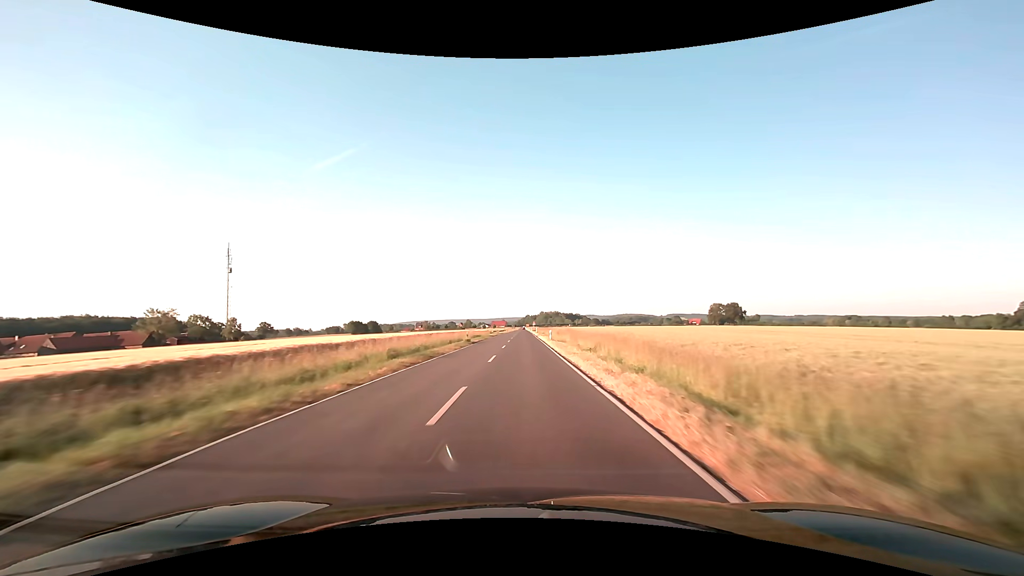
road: secondary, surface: asphalt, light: Day
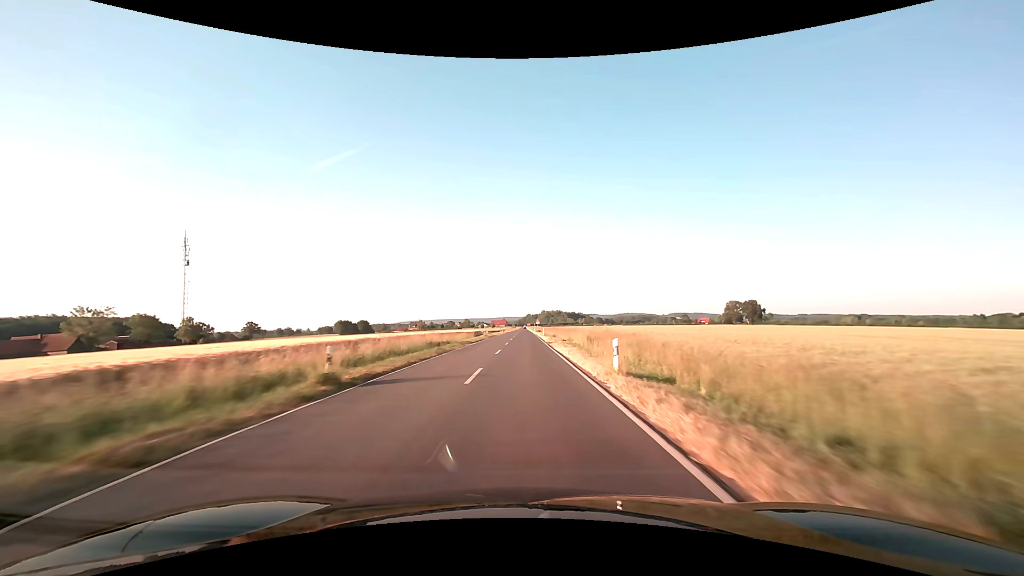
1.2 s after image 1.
(0.0, +31.6) m; 0°
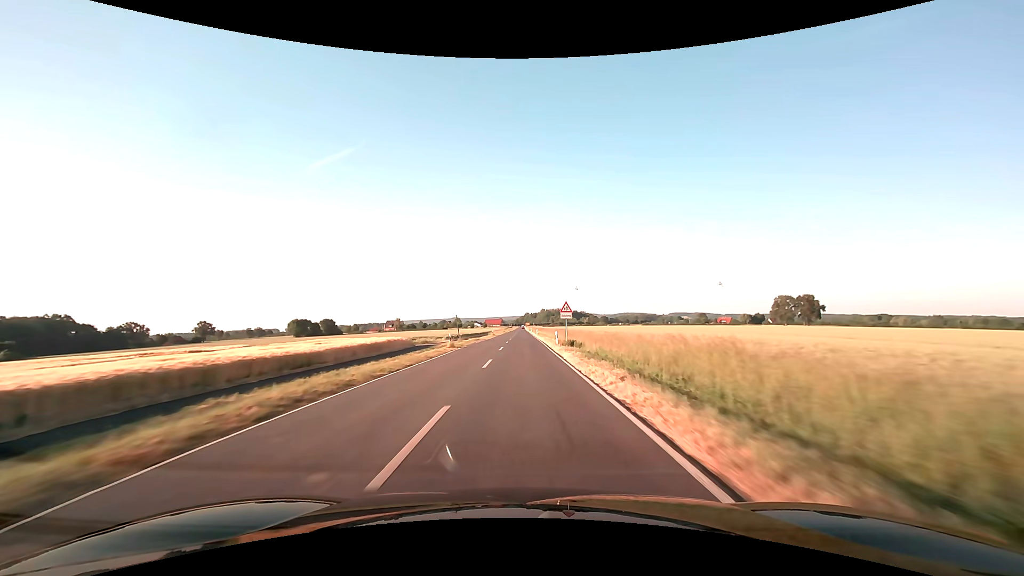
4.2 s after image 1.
(0.0, +79.2) m; 0°
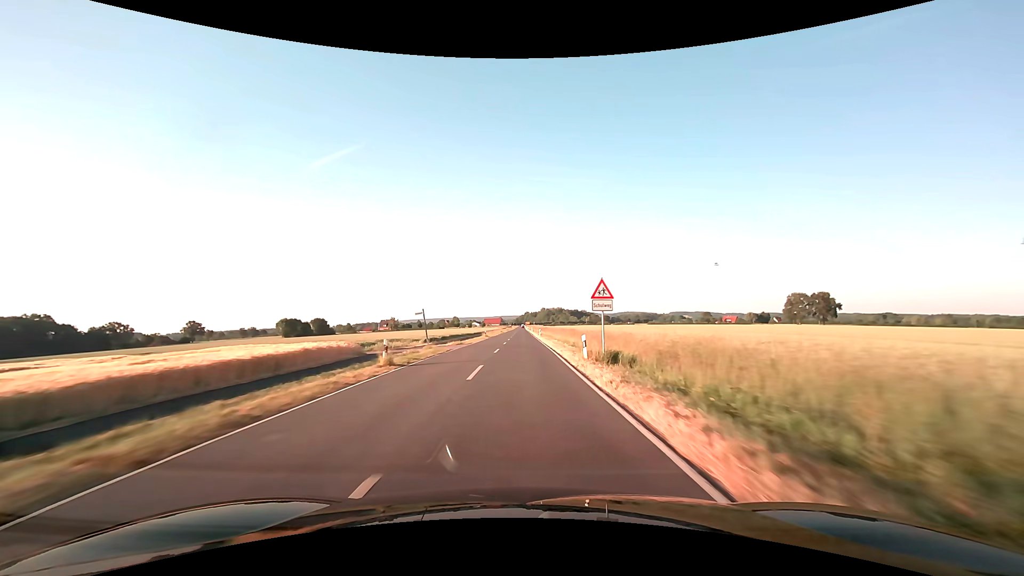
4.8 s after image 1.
(0.0, +15.9) m; 0°
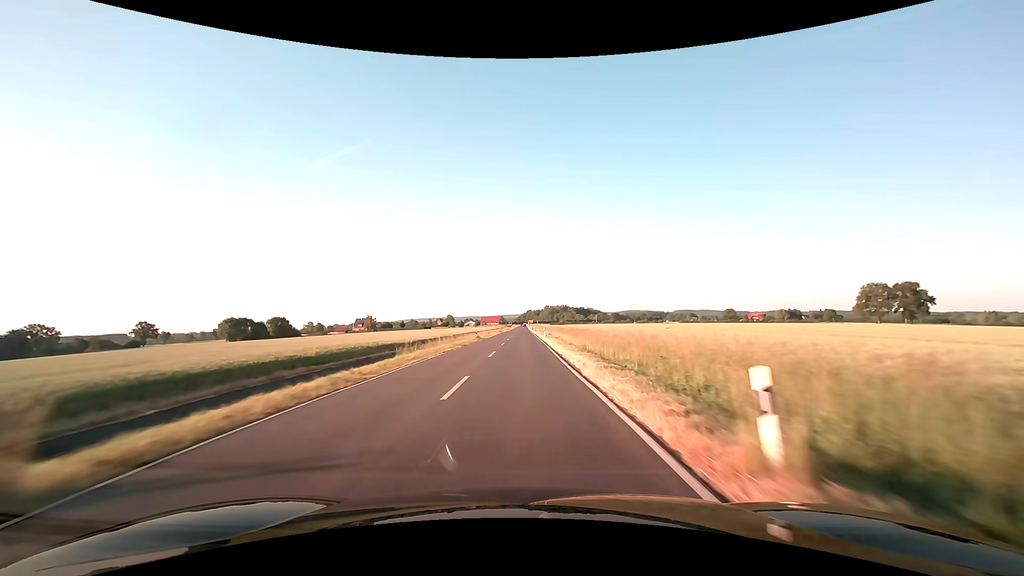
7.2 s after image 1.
(-0.1, +63.6) m; 0°
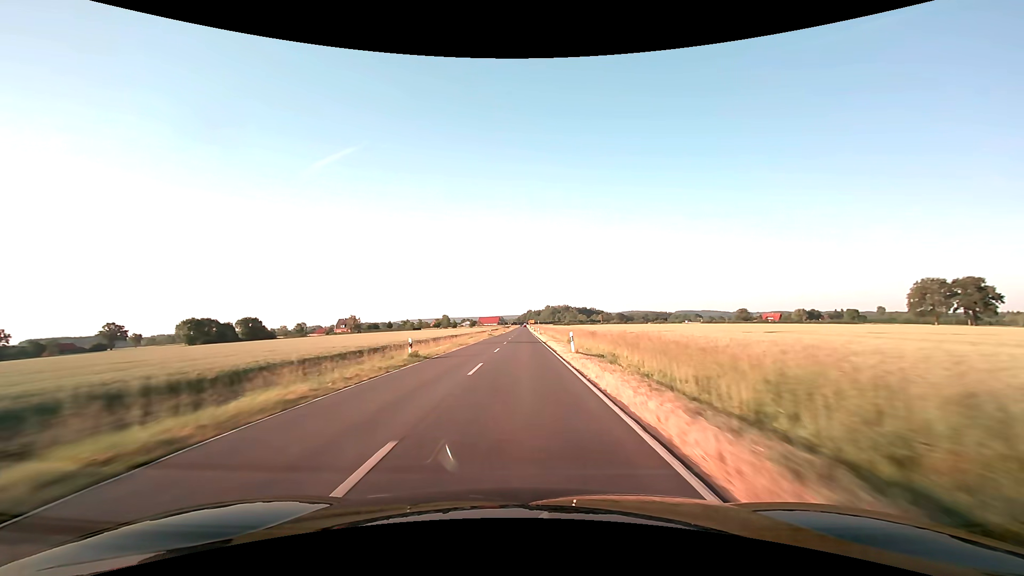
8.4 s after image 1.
(0.0, +31.8) m; 0°
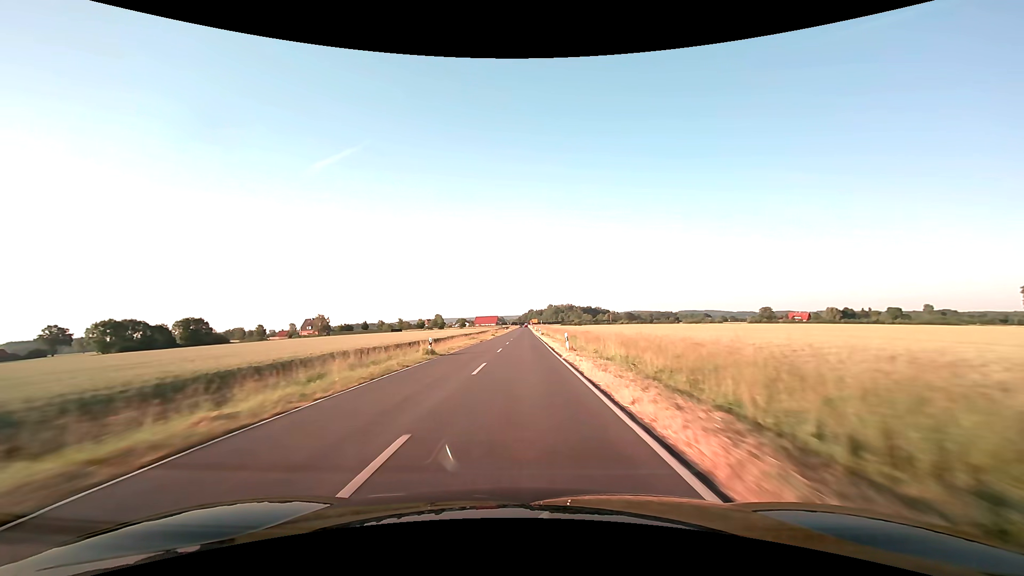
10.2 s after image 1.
(0.0, +47.8) m; 0°
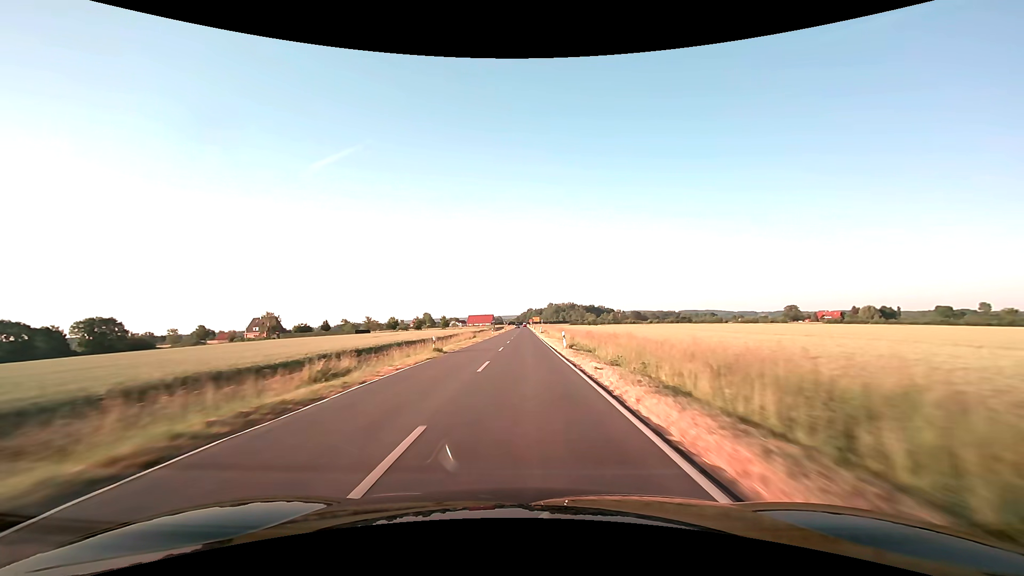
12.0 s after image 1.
(0.0, +47.8) m; 0°
(0, +10) (0, +20) (0, +30) (0, +40) (0, +50) (0, +60) (0, +70) (0, +80) (0, +90) (0, +100) m
